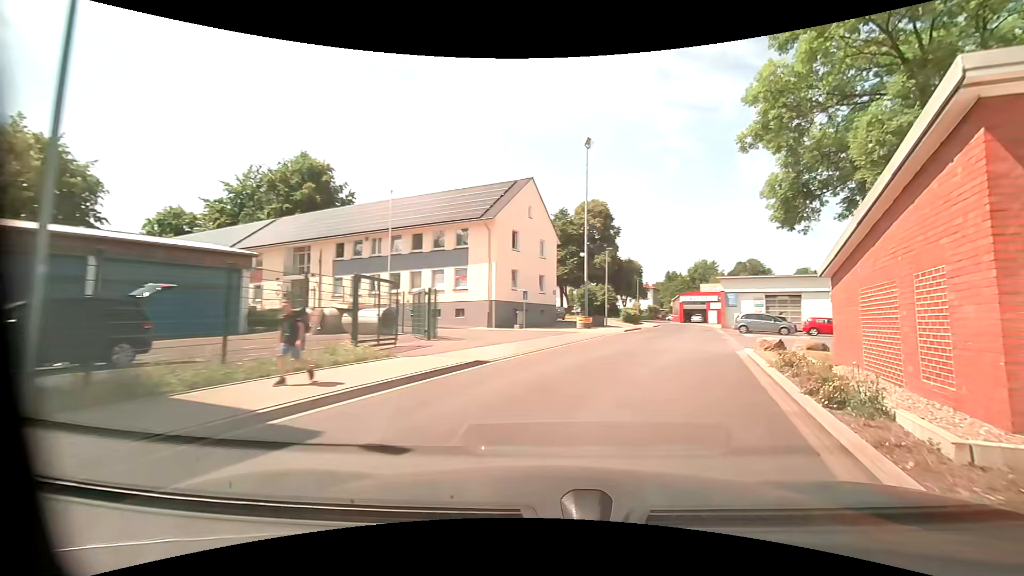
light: Day
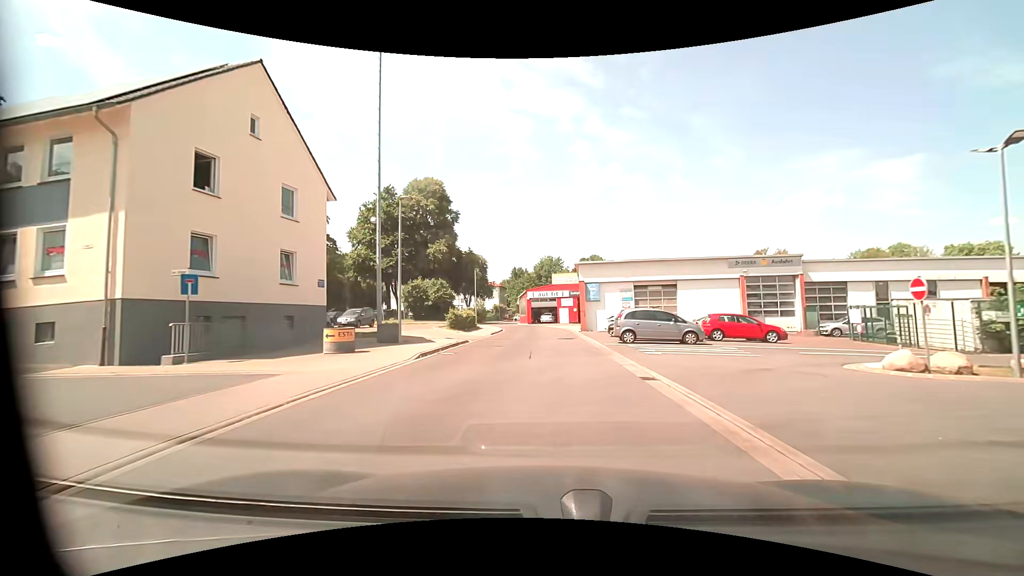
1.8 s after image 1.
(+4.3, +18.1) m; +18°
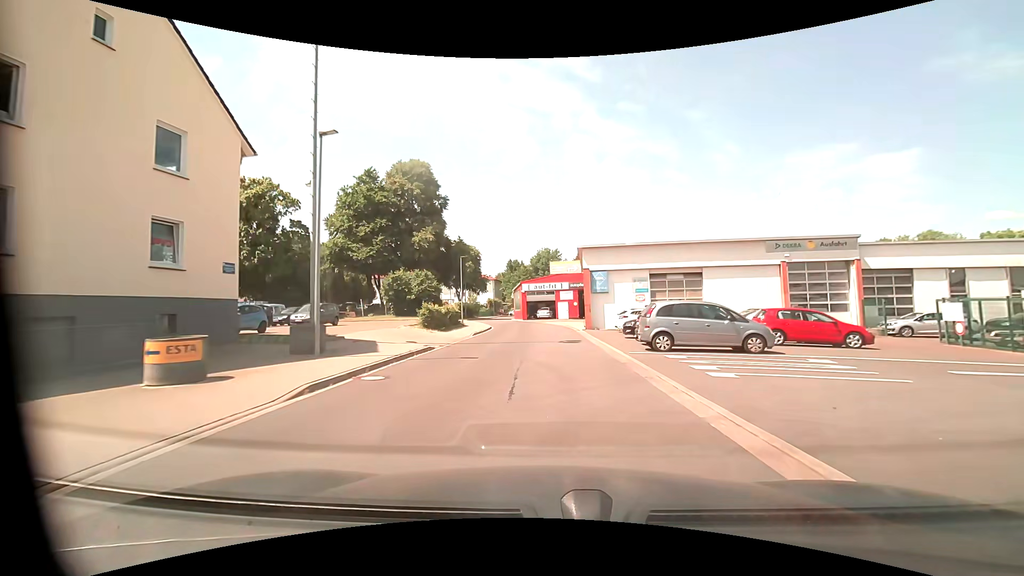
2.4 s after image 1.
(+0.1, +7.1) m; +1°
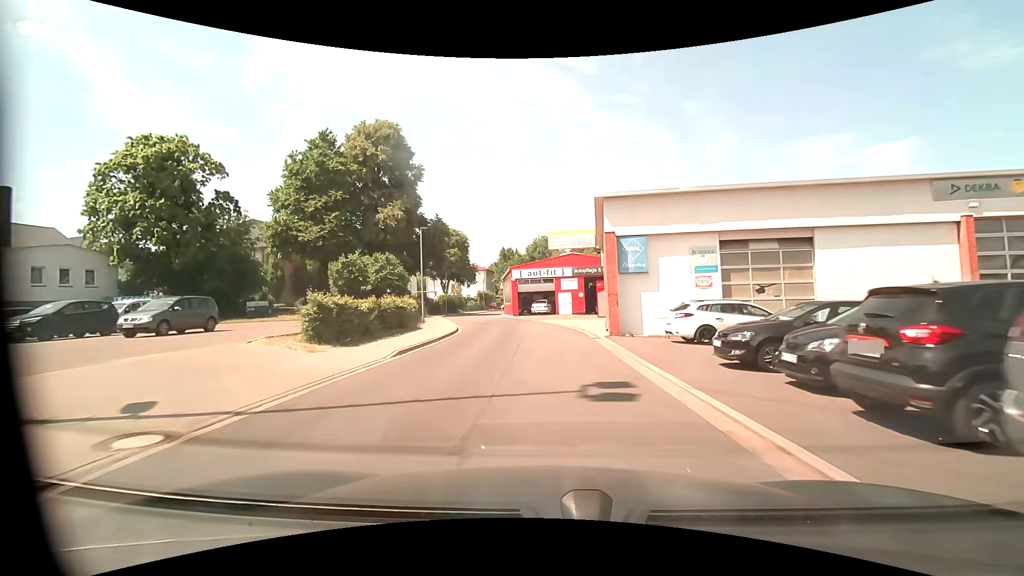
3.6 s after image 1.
(0.0, +13.3) m; 0°
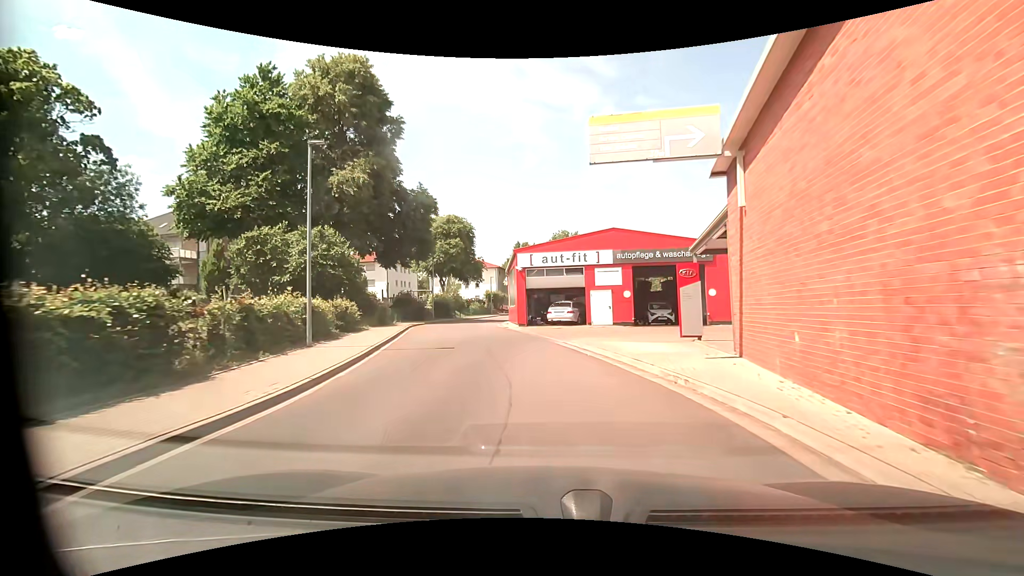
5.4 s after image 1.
(-0.3, +16.9) m; -2°
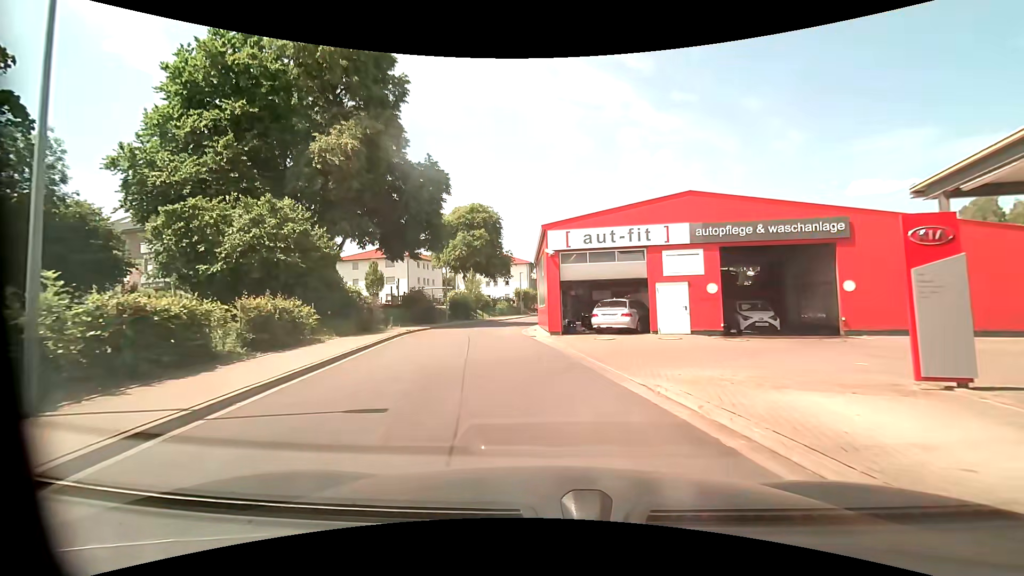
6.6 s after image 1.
(-0.2, +8.8) m; -4°
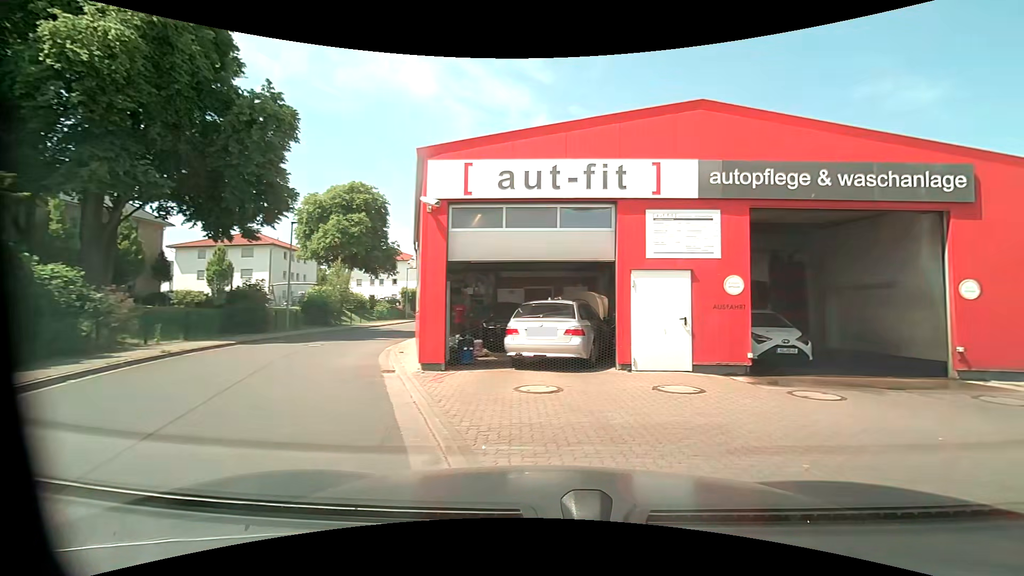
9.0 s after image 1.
(+0.1, +10.0) m; +10°
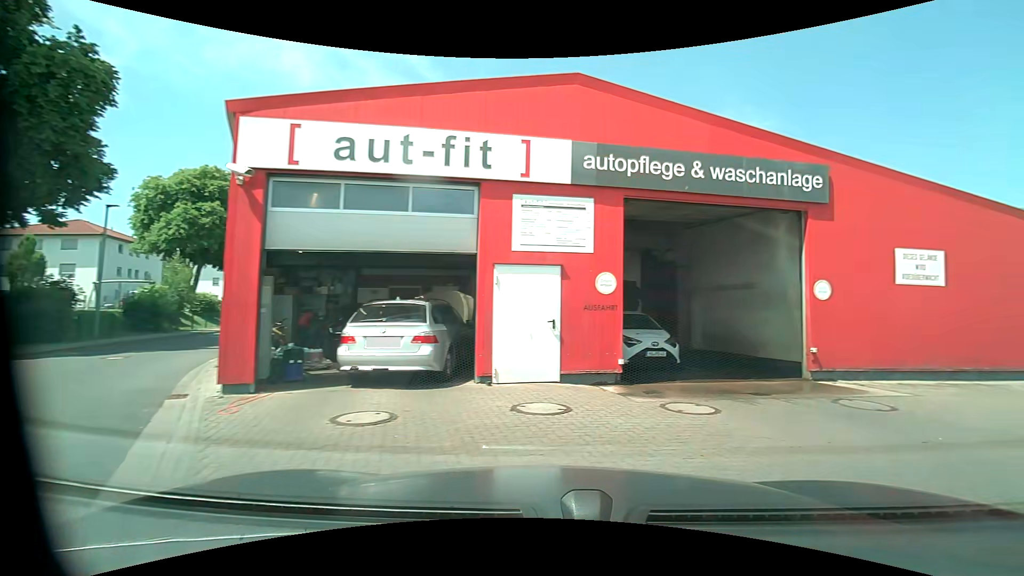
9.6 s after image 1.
(+0.2, +1.9) m; +13°
